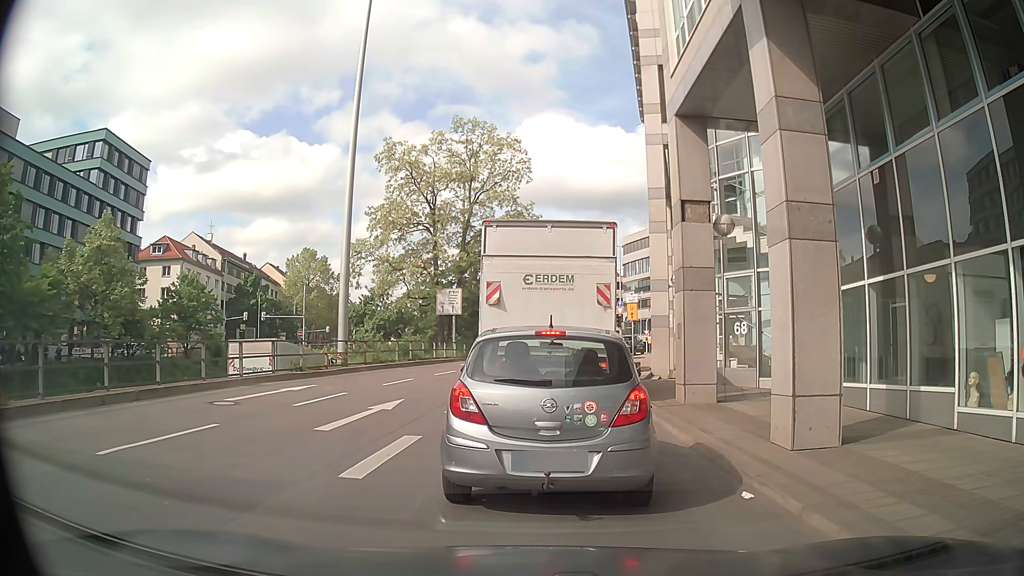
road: primary_link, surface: asphalt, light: Day
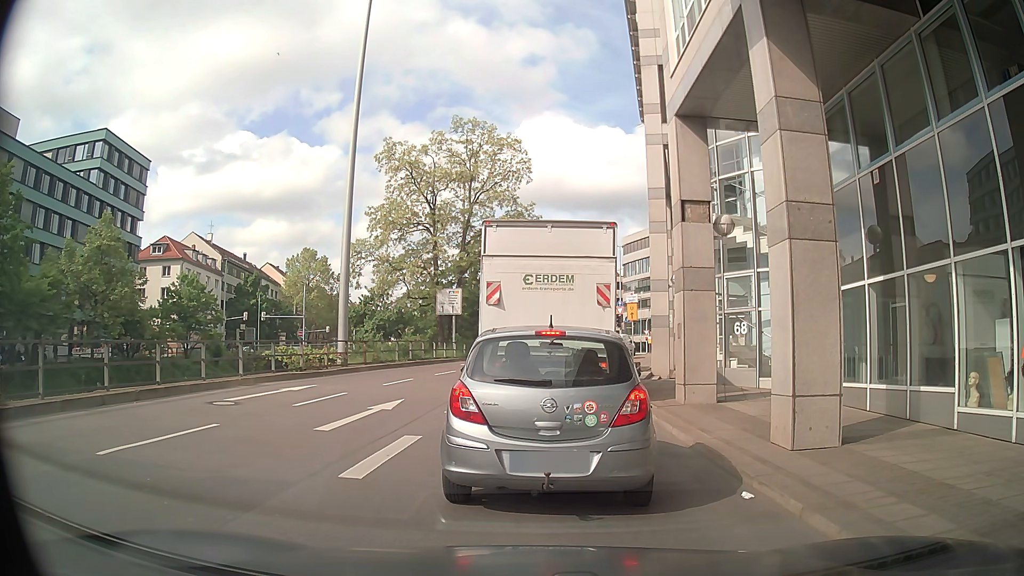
(0.0, 0.0) m; 0°
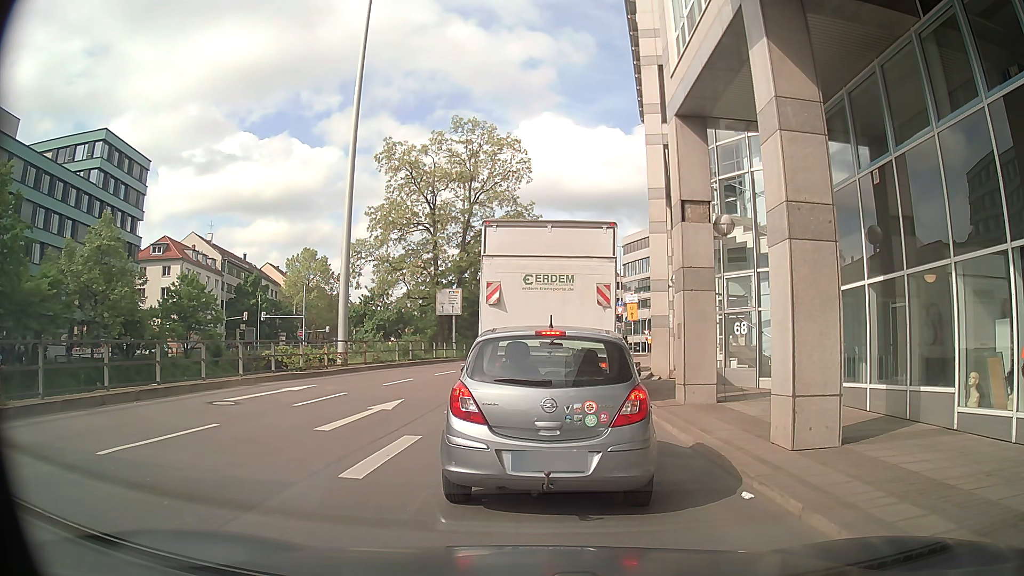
(0.0, 0.0) m; 0°
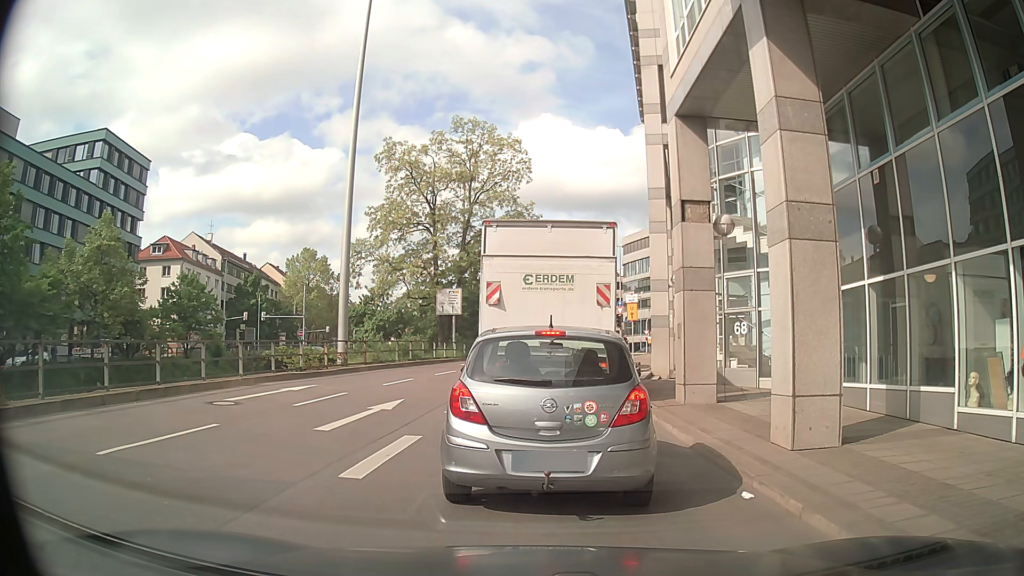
(0.0, 0.0) m; 0°
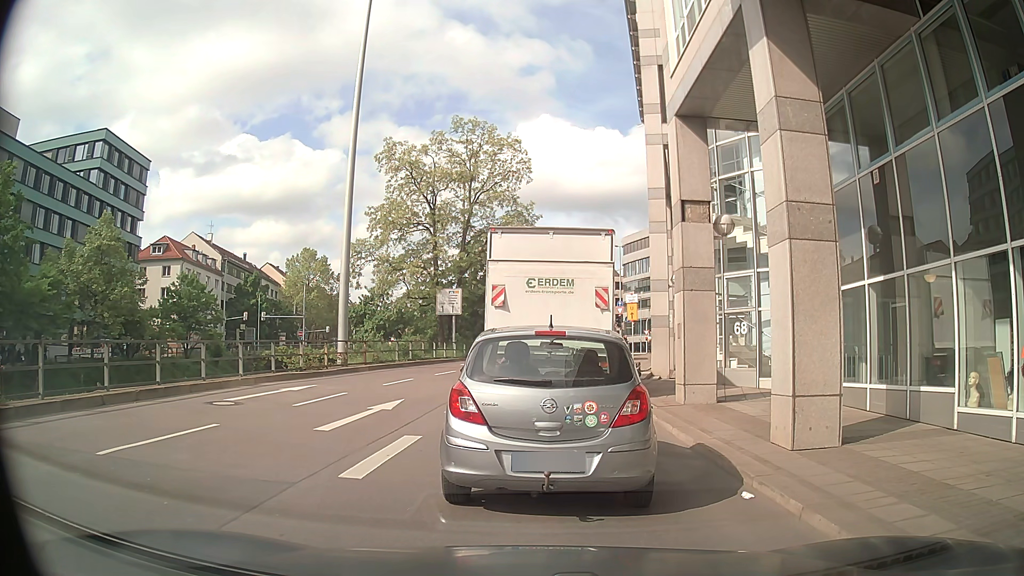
(0.0, 0.0) m; 0°
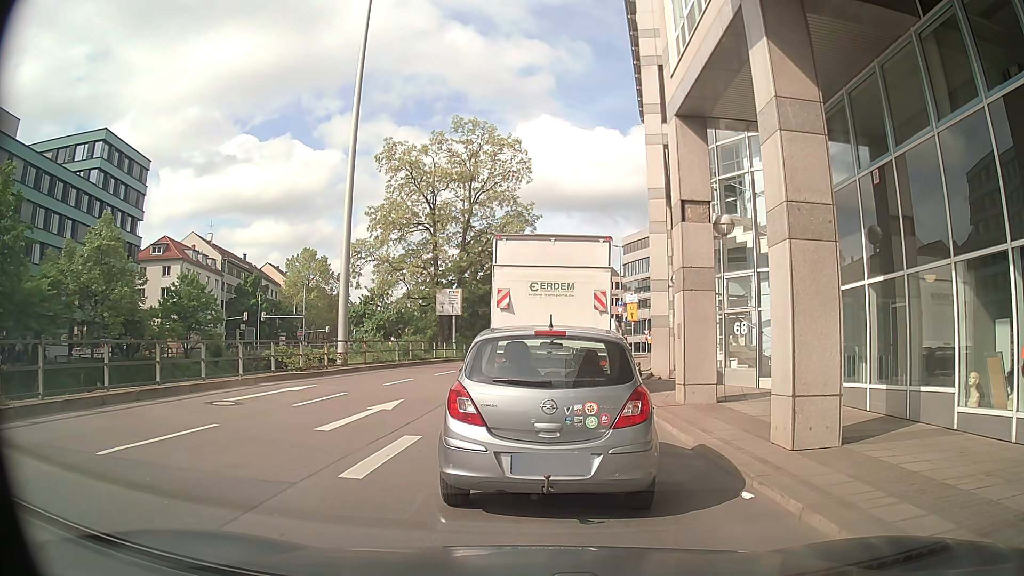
(0.0, 0.0) m; 0°
